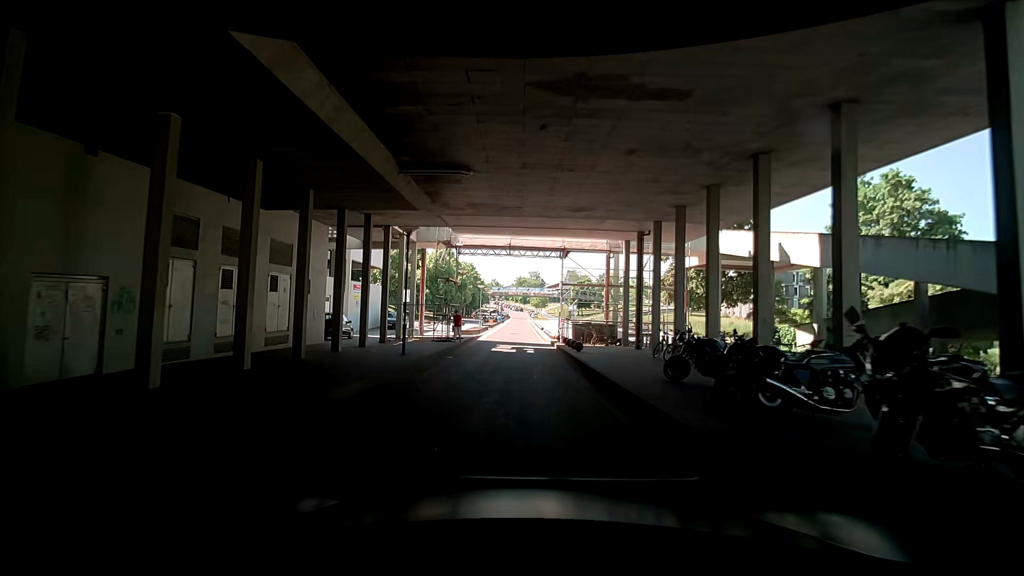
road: unclassified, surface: asphalt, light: Day
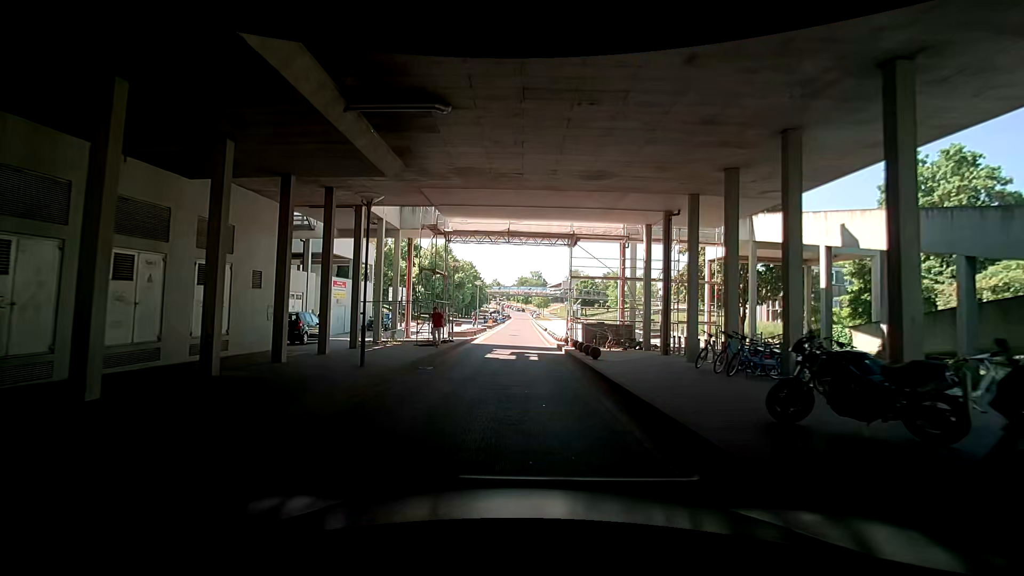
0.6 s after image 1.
(+0.2, +4.6) m; +2°
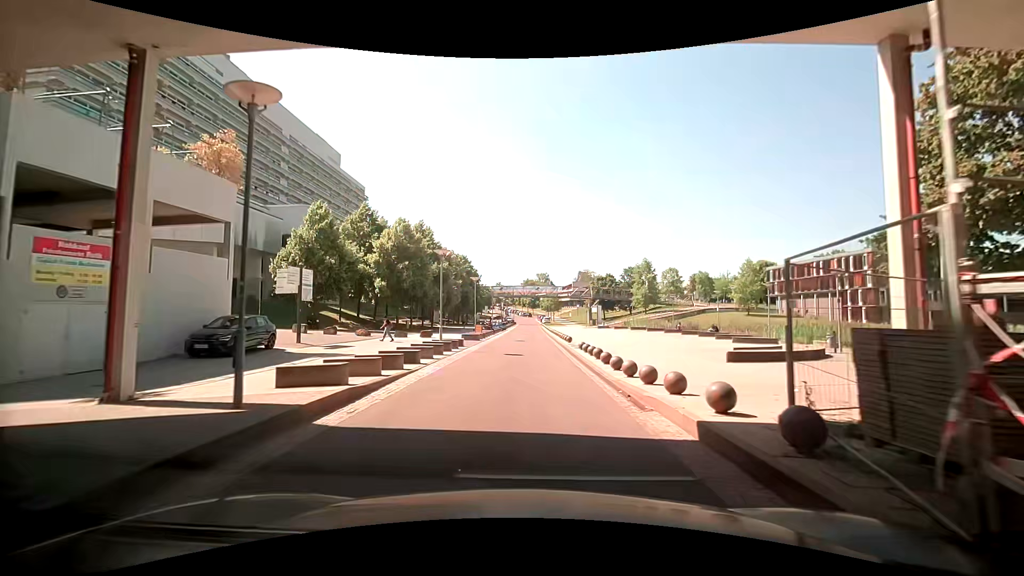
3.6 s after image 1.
(-0.5, +22.1) m; -1°
(0, +10) (-1, +20) (-1, +30) (-1, +40) (-2, +50) (-2, +60) (-2, +70) (-3, +80) (-3, +90) (-3, +100) m
